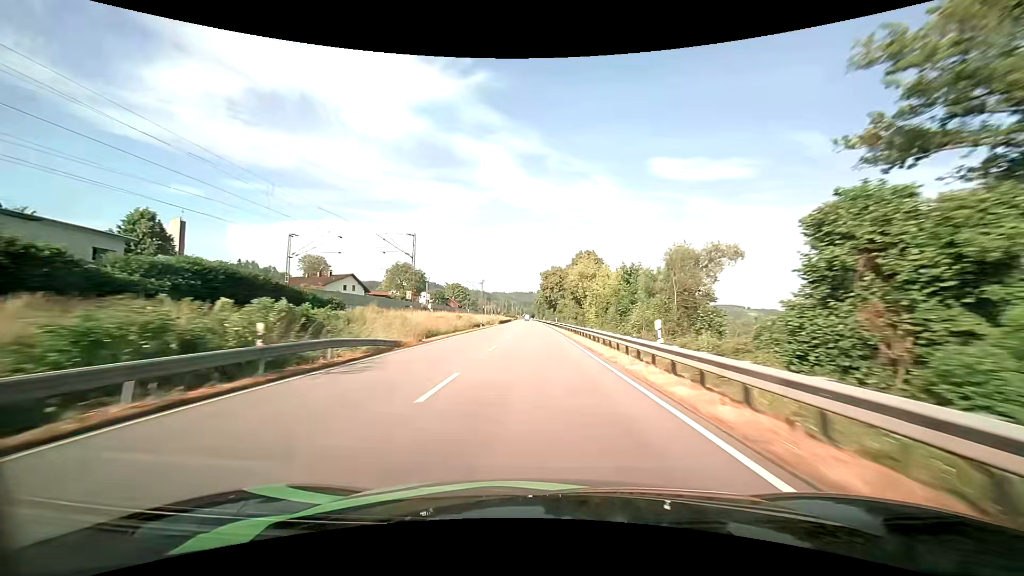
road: primary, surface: asphalt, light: Day
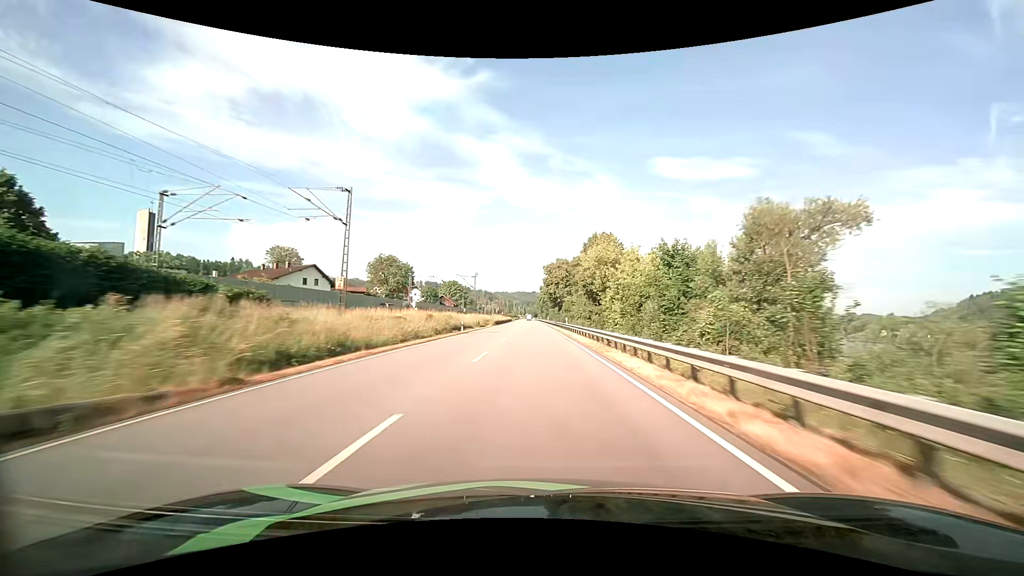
(0.0, +17.4) m; 0°
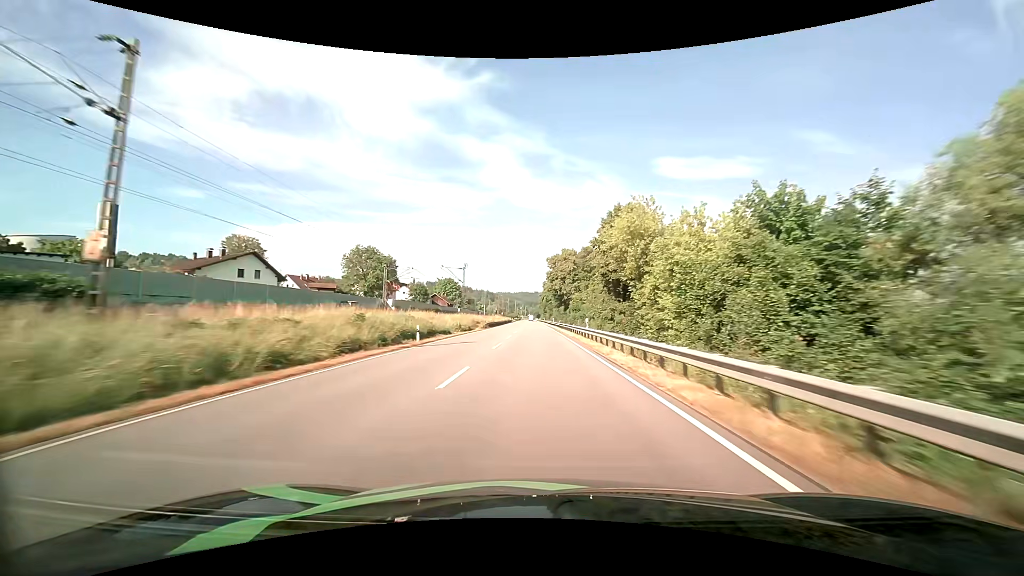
(0.0, +17.4) m; 0°
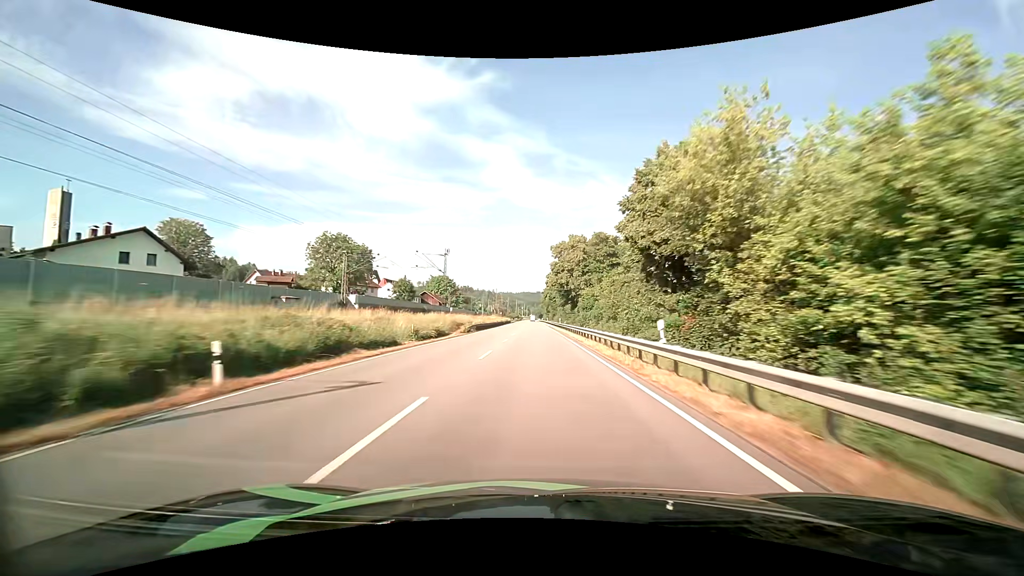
(-0.1, +17.4) m; 0°
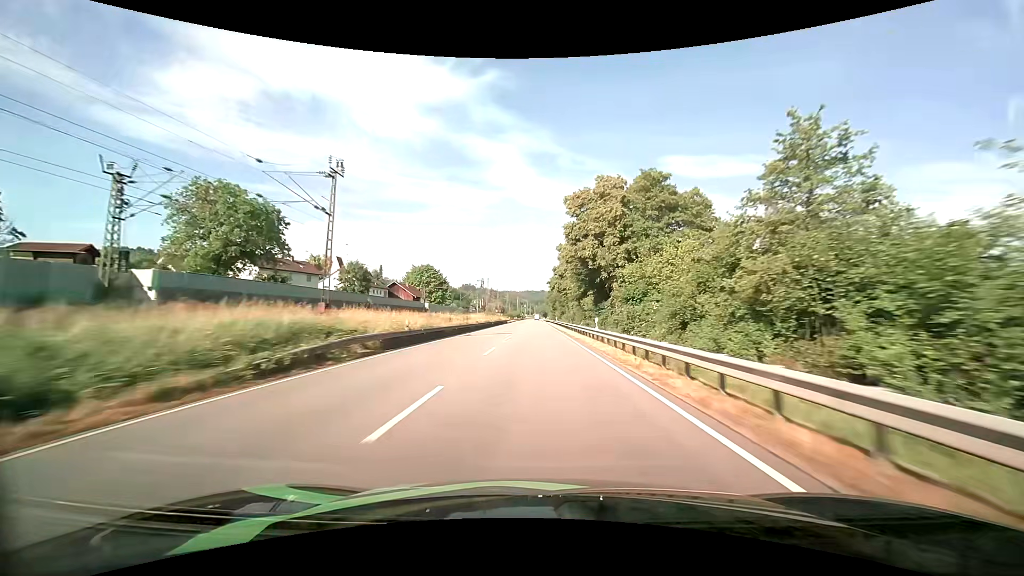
(-0.1, +34.8) m; 0°
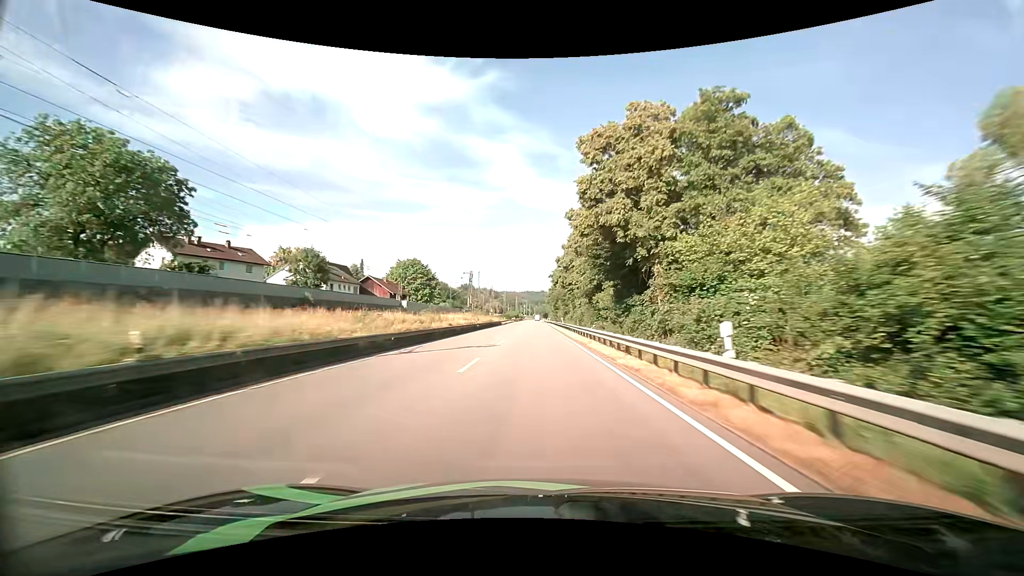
(0.0, +17.4) m; 0°
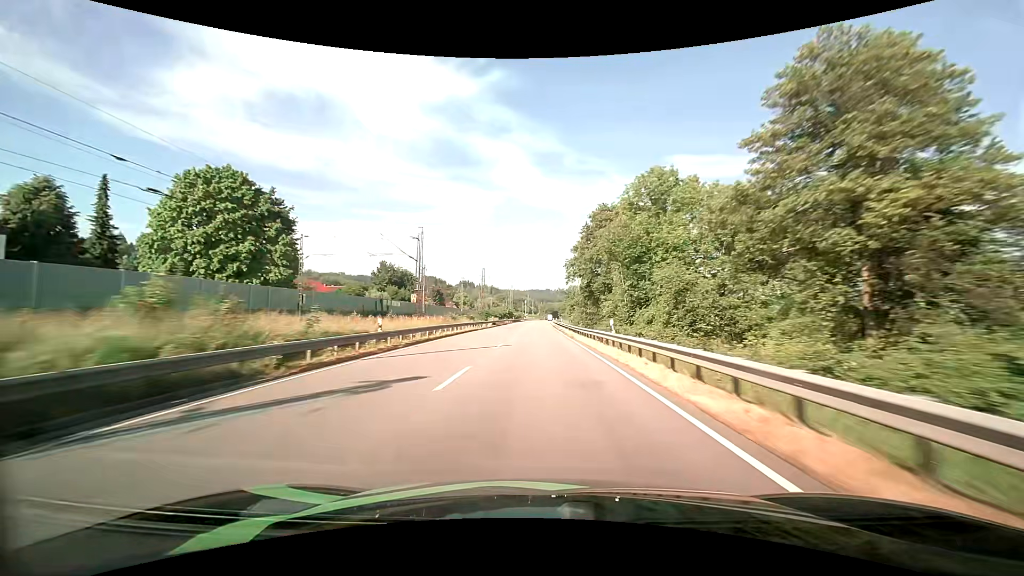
(-0.4, +87.6) m; -1°
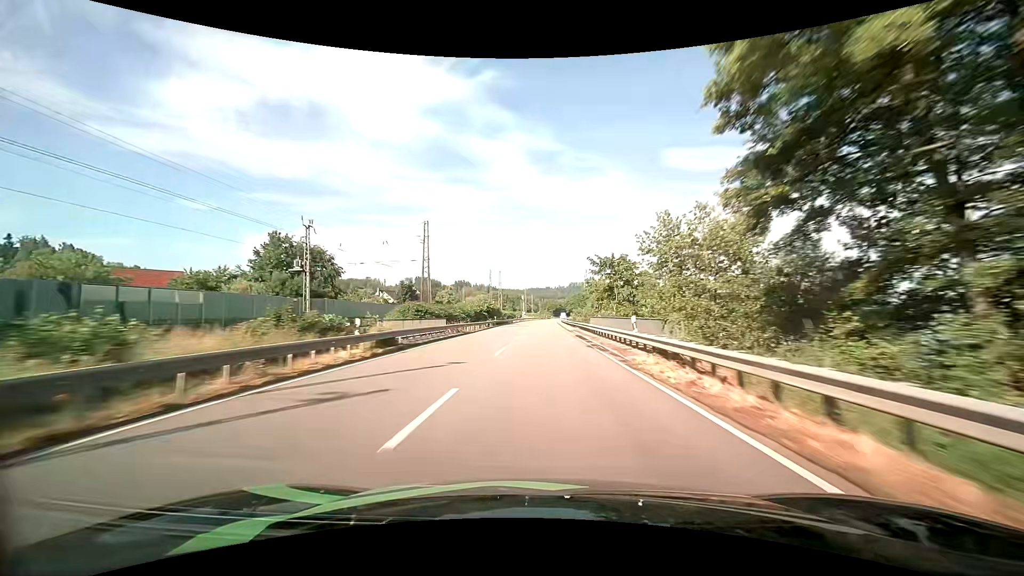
(0.0, +52.2) m; 0°
(0, +10) (0, +20) (0, +30) (0, +40) (0, +50) (+1, +60) (+1, +70) (+1, +80) (+1, +90) (+2, +100) m
